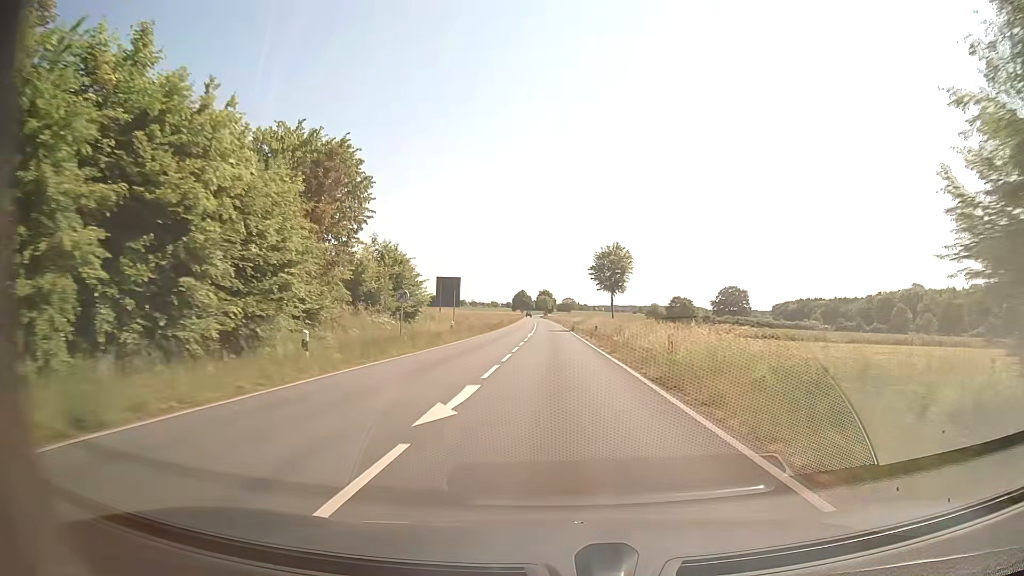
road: secondary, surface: asphalt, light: Day
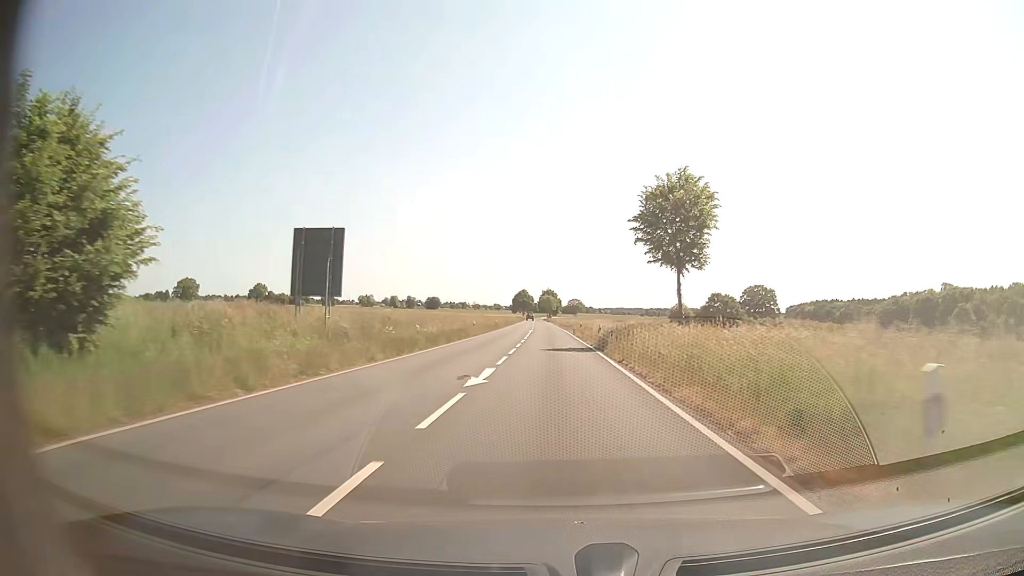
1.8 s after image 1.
(-0.2, +36.2) m; 0°
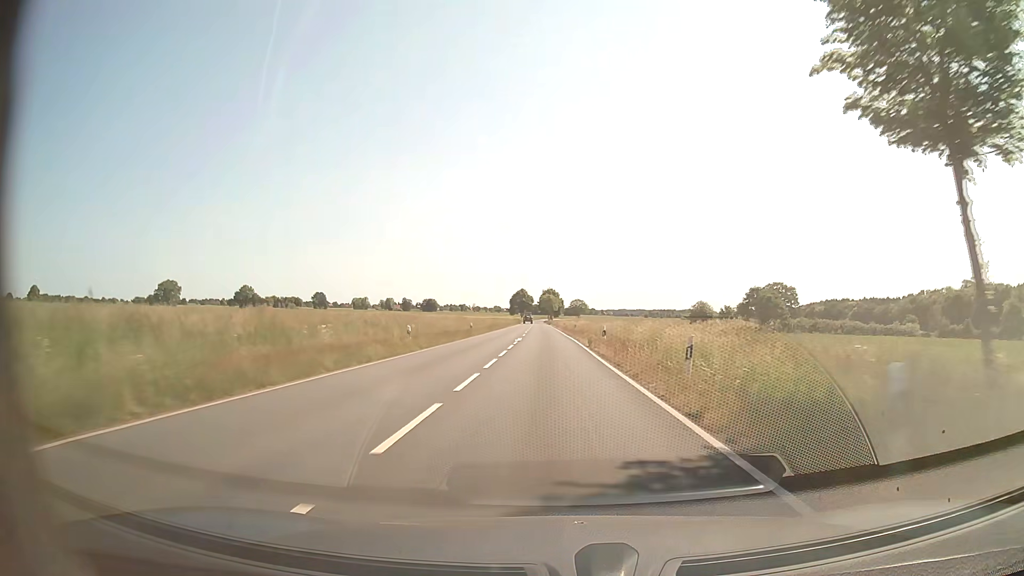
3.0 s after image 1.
(0.0, +25.1) m; 0°
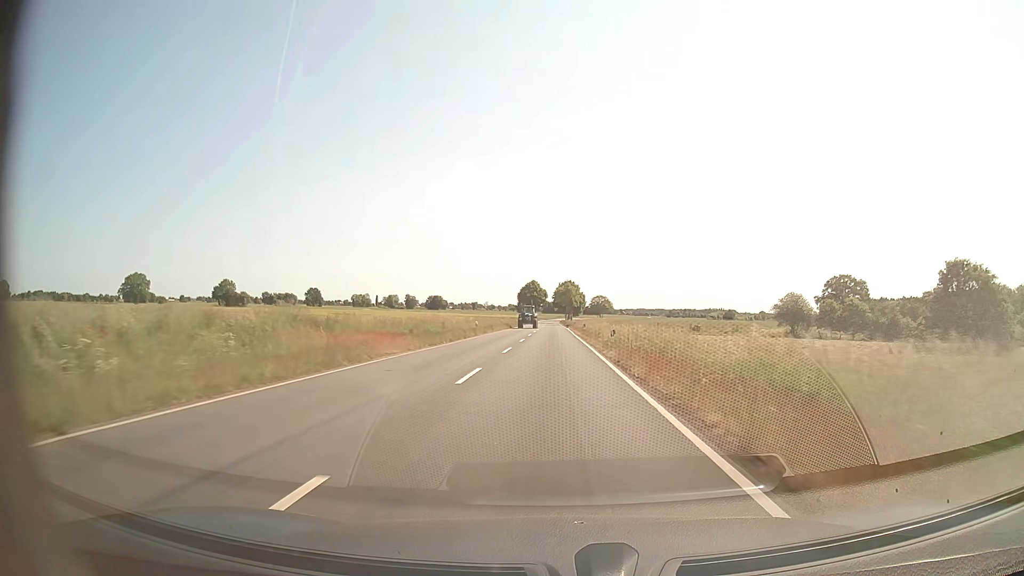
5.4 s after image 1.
(-0.7, +52.5) m; -2°
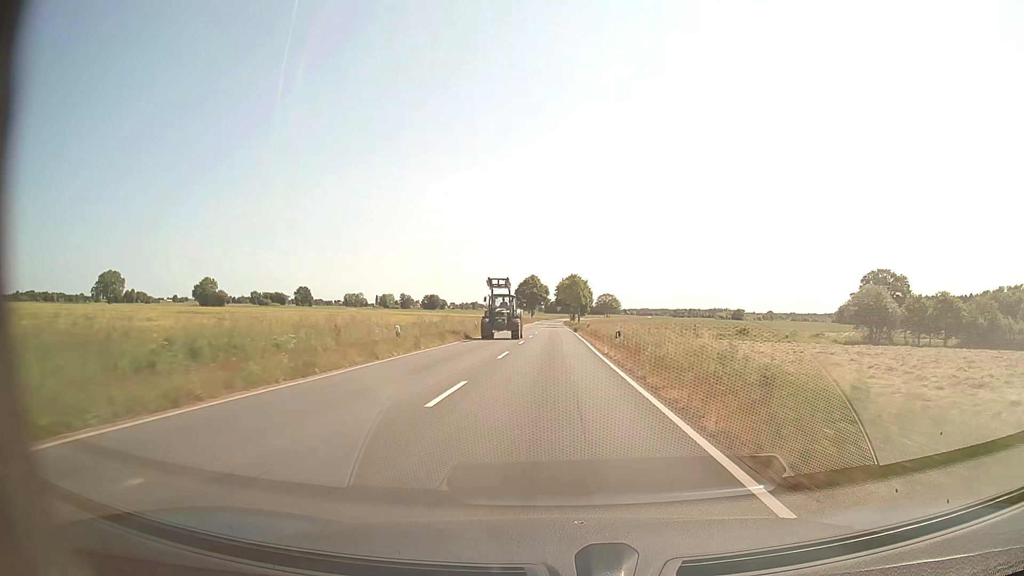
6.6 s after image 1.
(0.0, +27.2) m; 0°
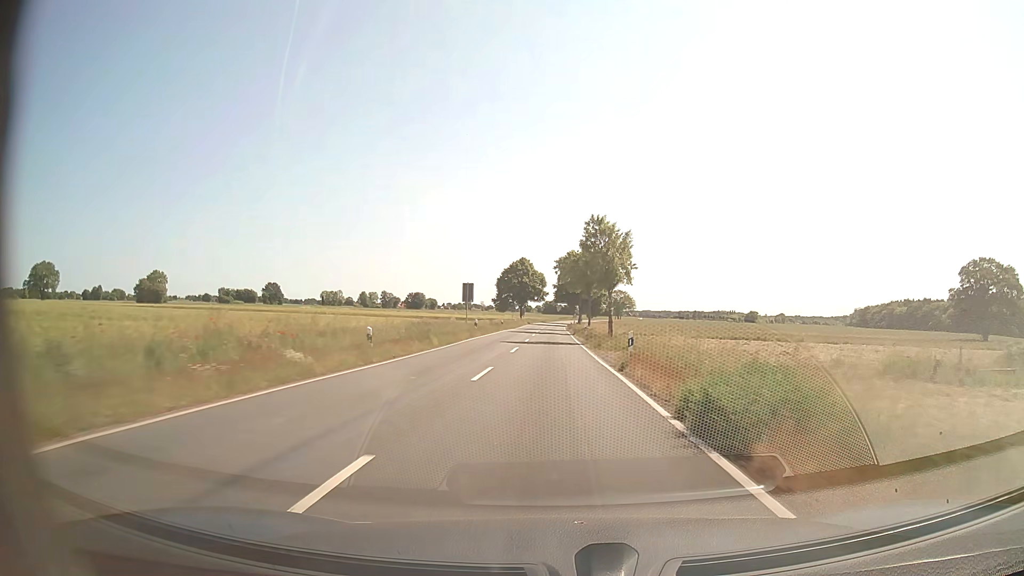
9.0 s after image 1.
(0.0, +55.4) m; 0°
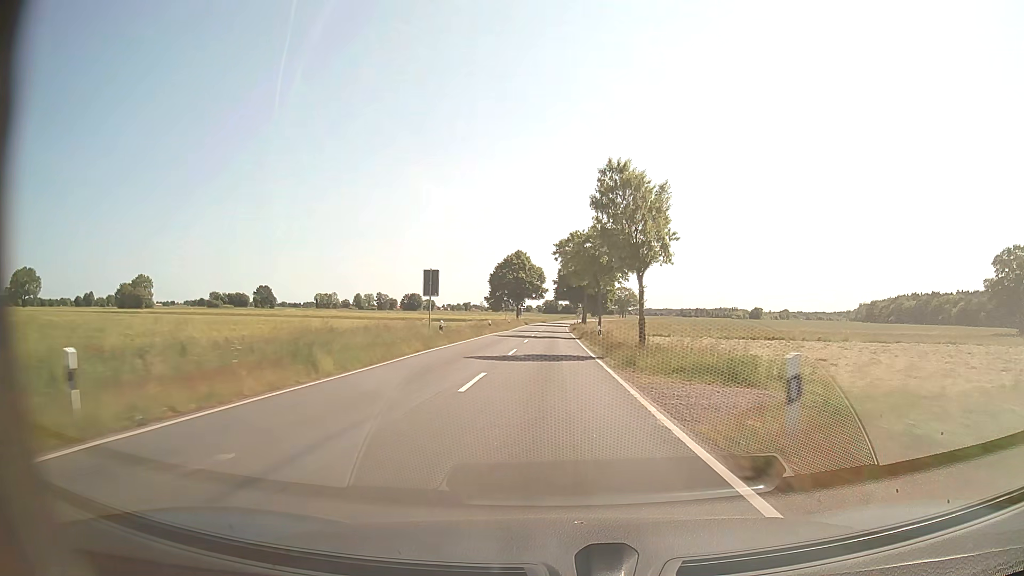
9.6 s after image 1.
(0.0, +14.1) m; 0°
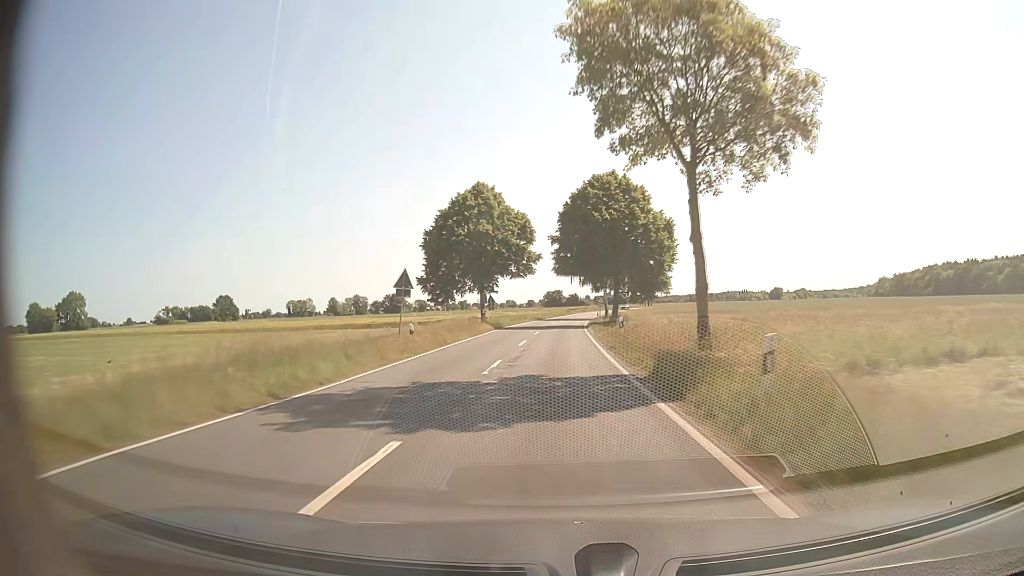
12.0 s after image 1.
(0.0, +56.8) m; -1°
(0, +10) (0, +20) (0, +30) (+1, +40) (+1, +50) (+1, +60) (+2, +70) (+3, +80) (+4, +90) (+5, +100) m
